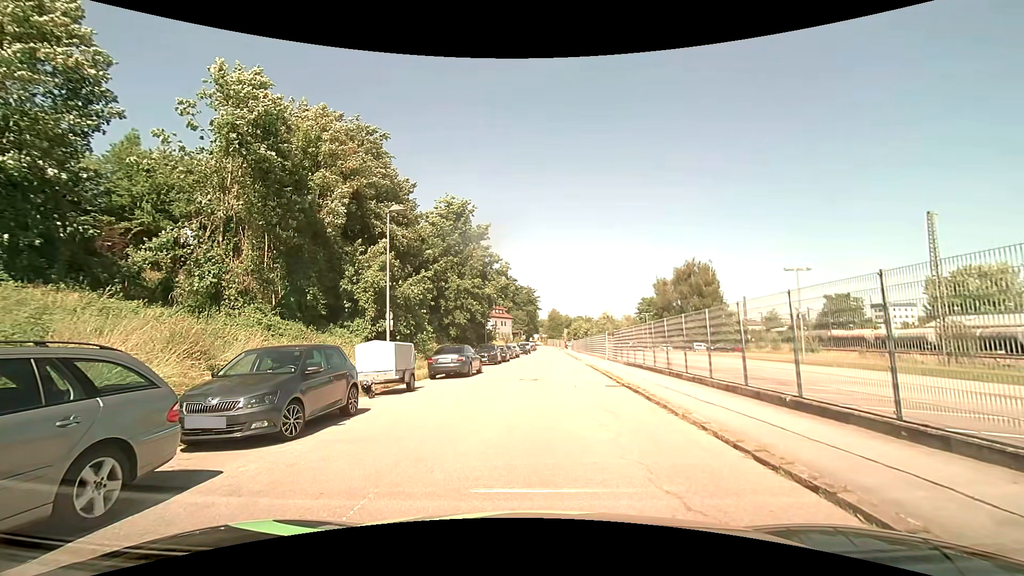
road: residential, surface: asphalt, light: Day
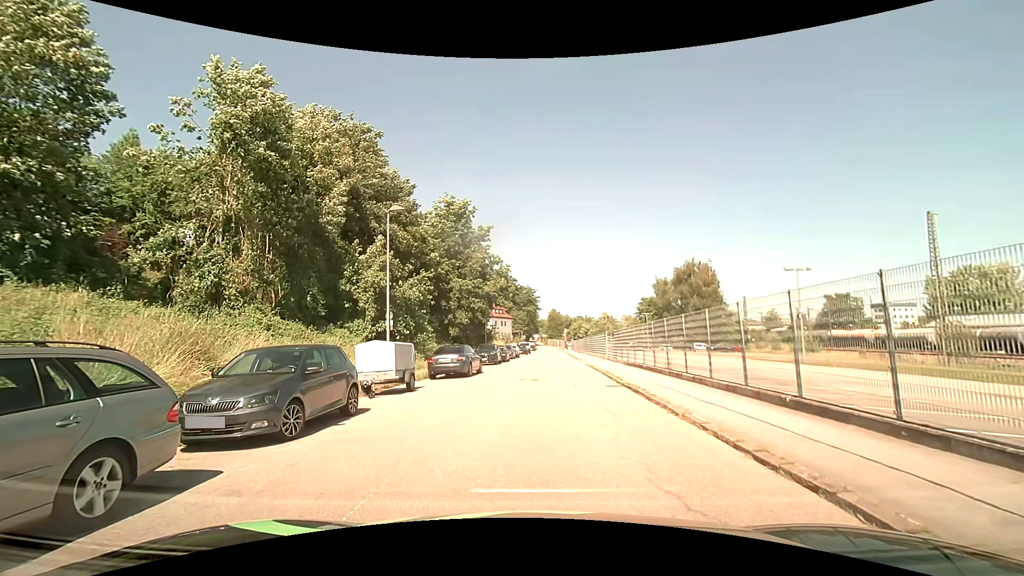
(0.0, 0.0) m; 0°
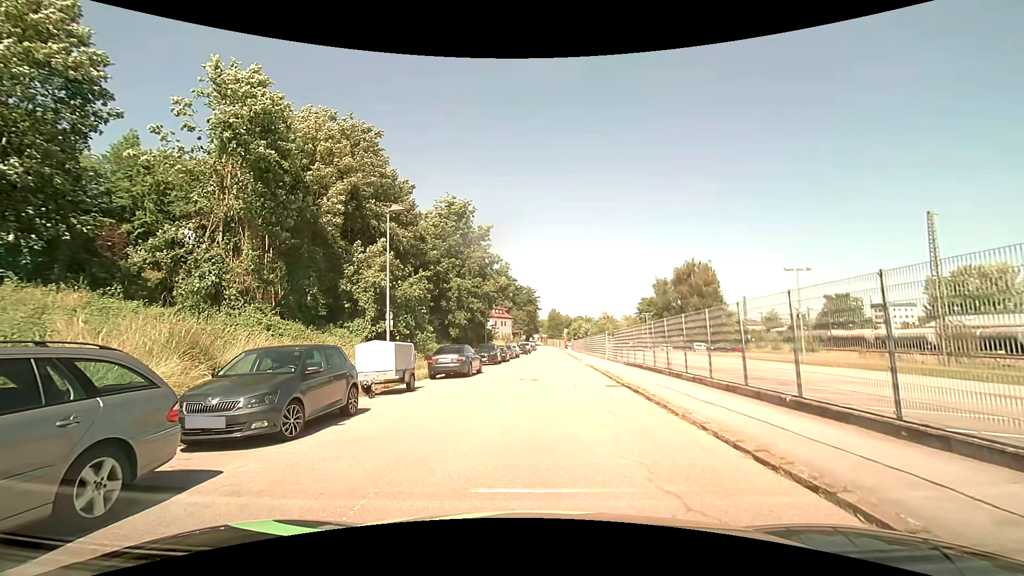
(0.0, 0.0) m; 0°
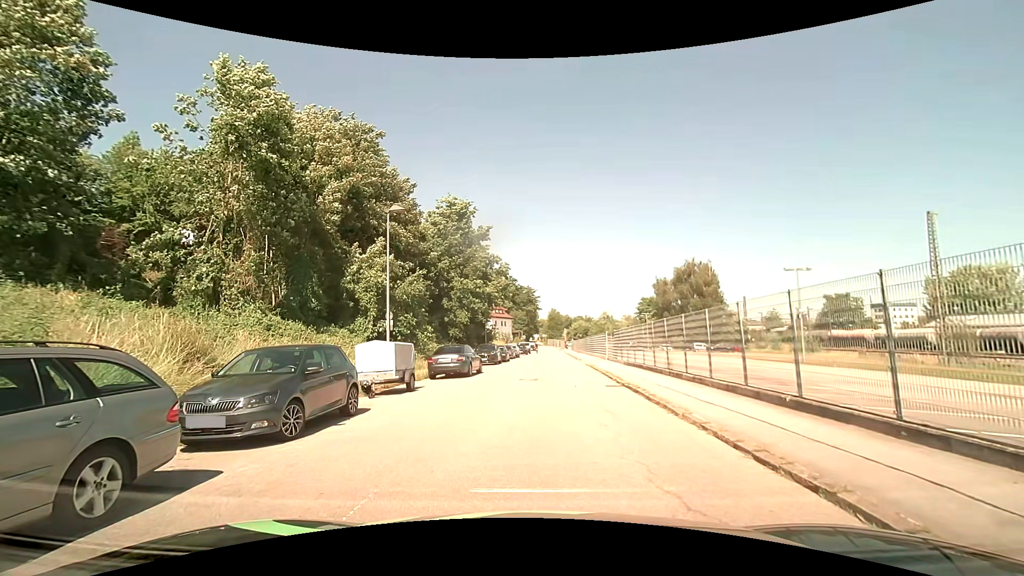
(0.0, 0.0) m; 0°
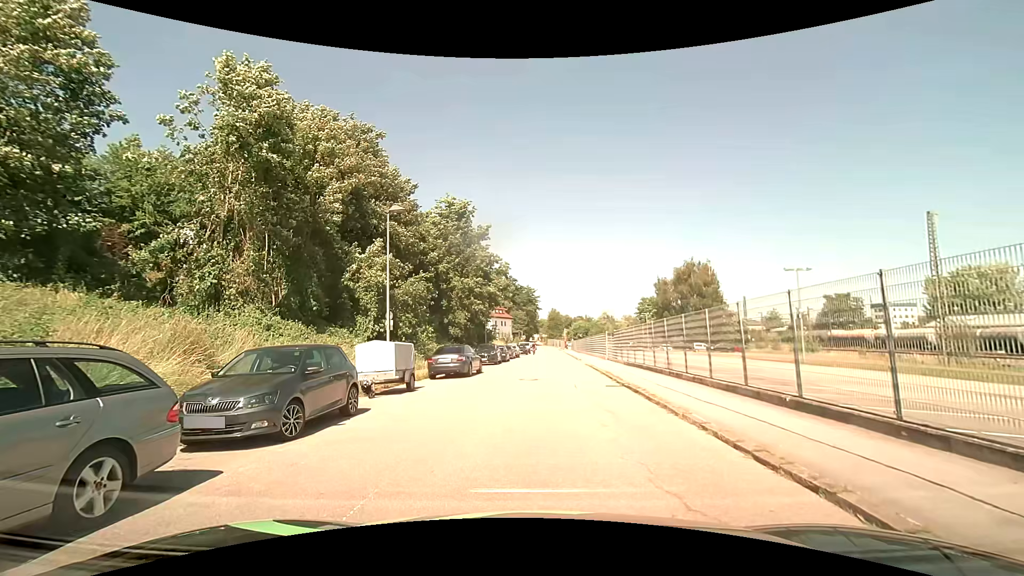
(0.0, 0.0) m; 0°
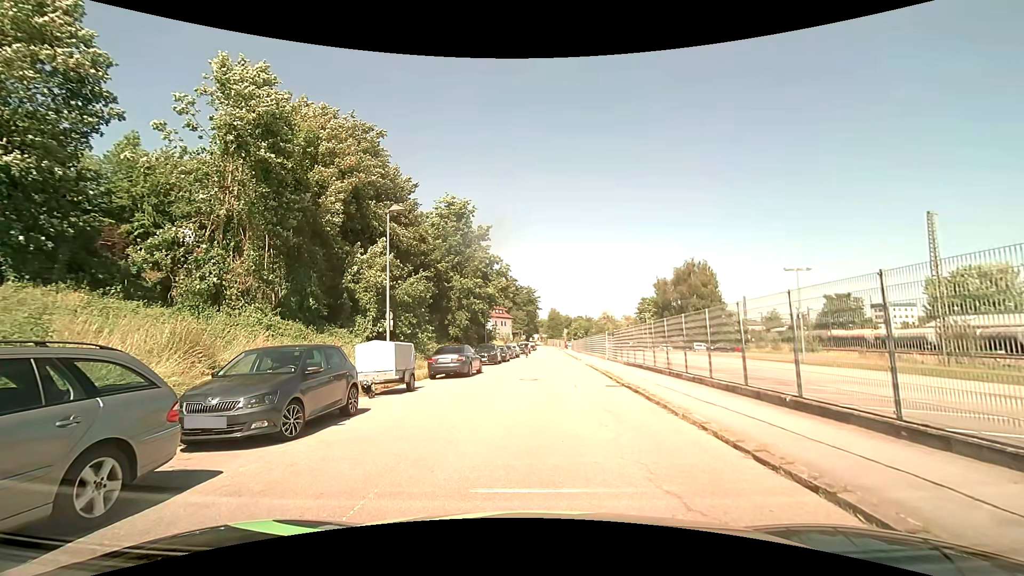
(0.0, 0.0) m; 0°
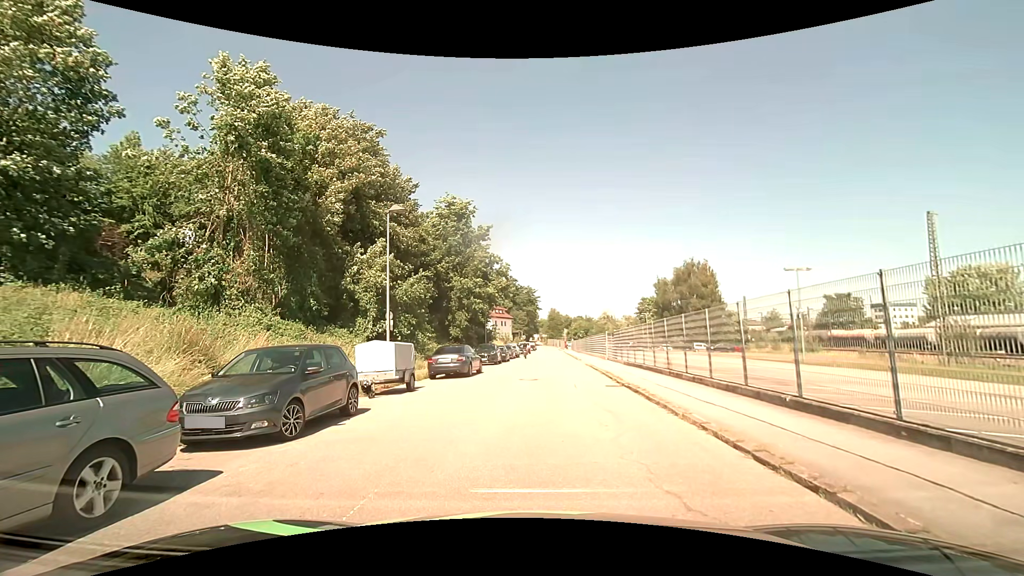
(0.0, 0.0) m; 0°
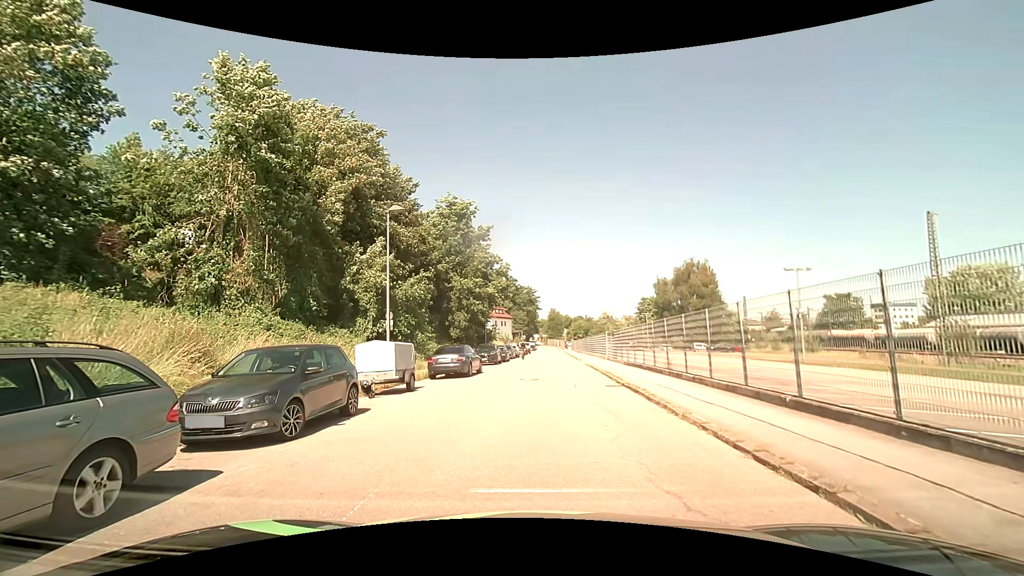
(0.0, 0.0) m; 0°
(0, +10) (+1, +20) (+1, +30) (+2, +40) (+2, +50) (+3, +60) (+3, +70) (+4, +80) (+4, +90) (+5, +100) m
